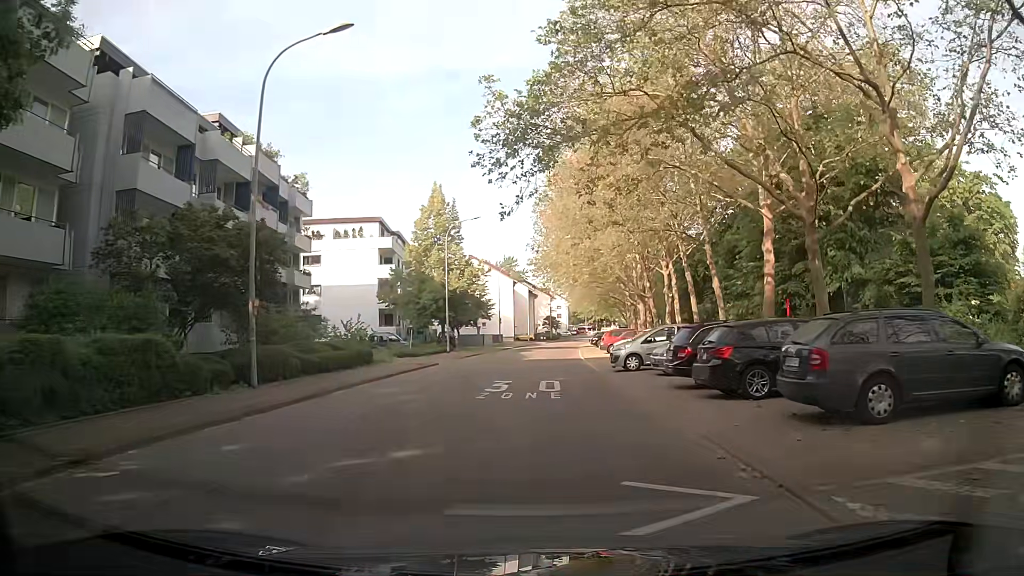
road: residential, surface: asphalt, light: Day
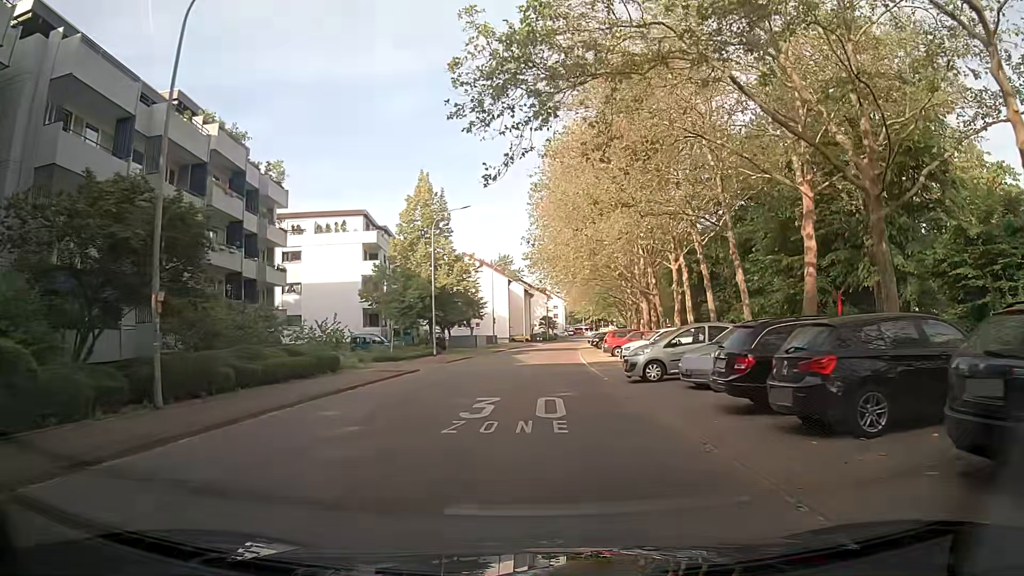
(+0.1, +4.5) m; 0°
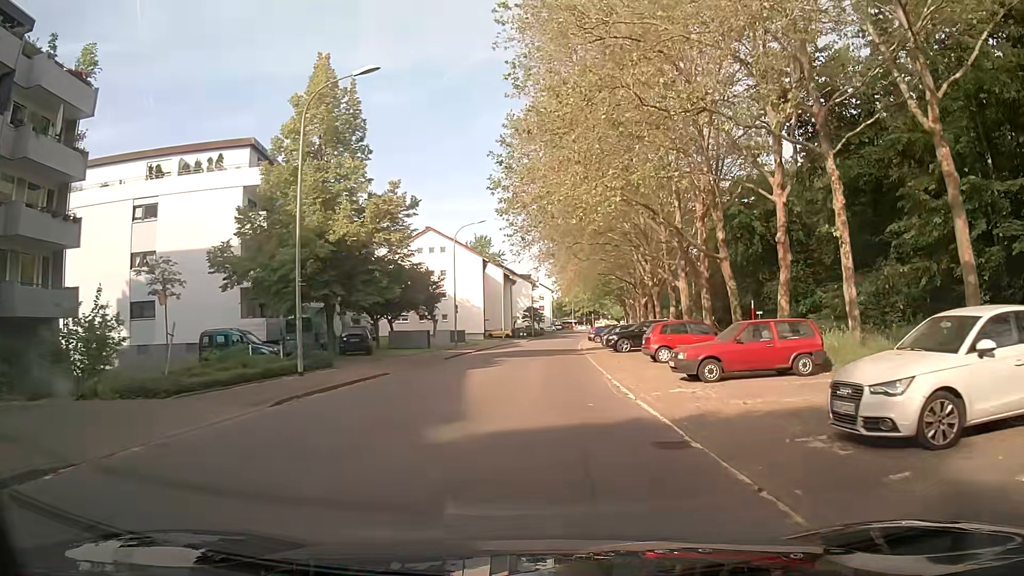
(+0.7, +22.2) m; +1°
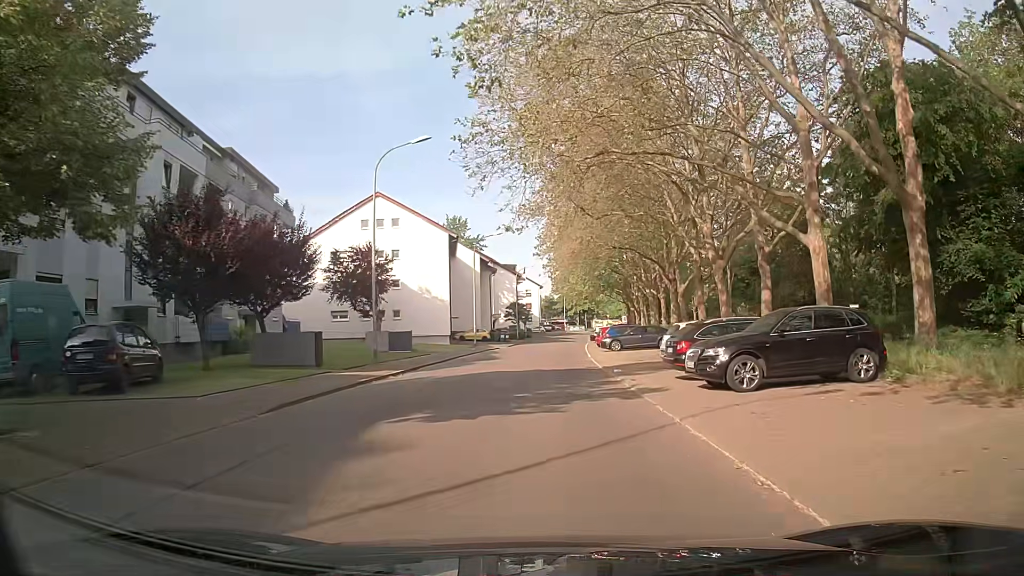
(+0.9, +22.0) m; +4°
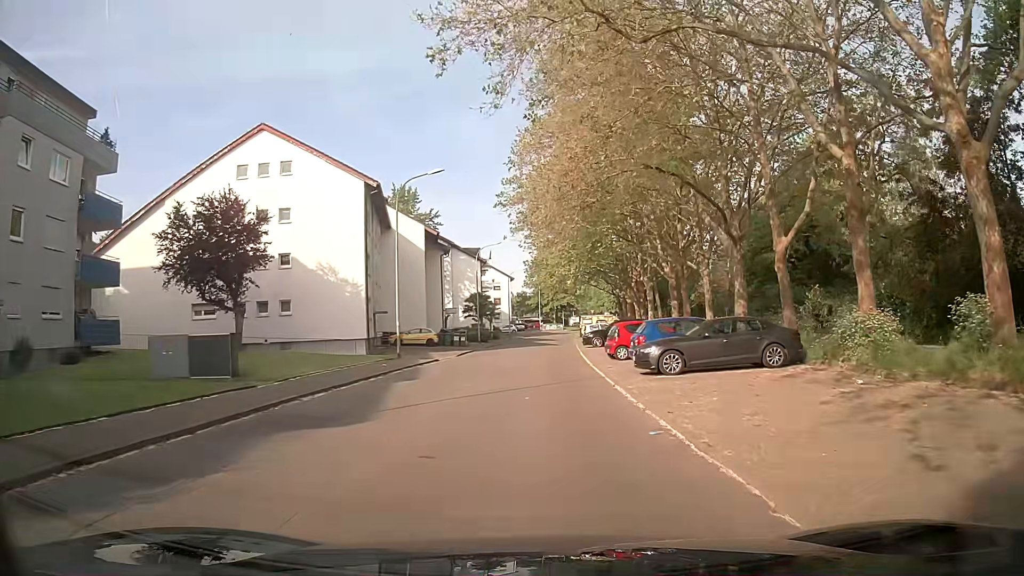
(0.0, +22.0) m; 0°
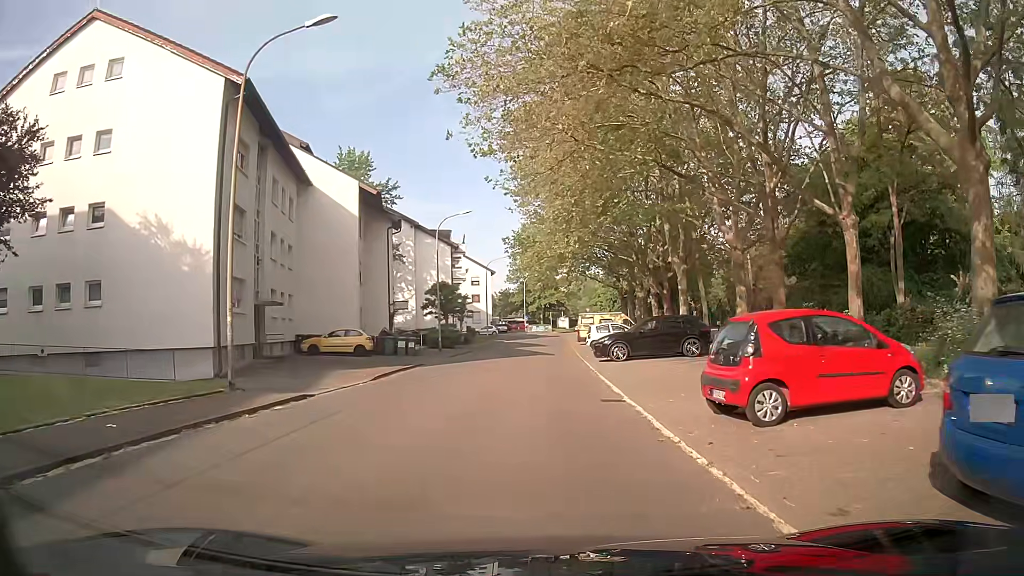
(+0.8, +17.7) m; +3°
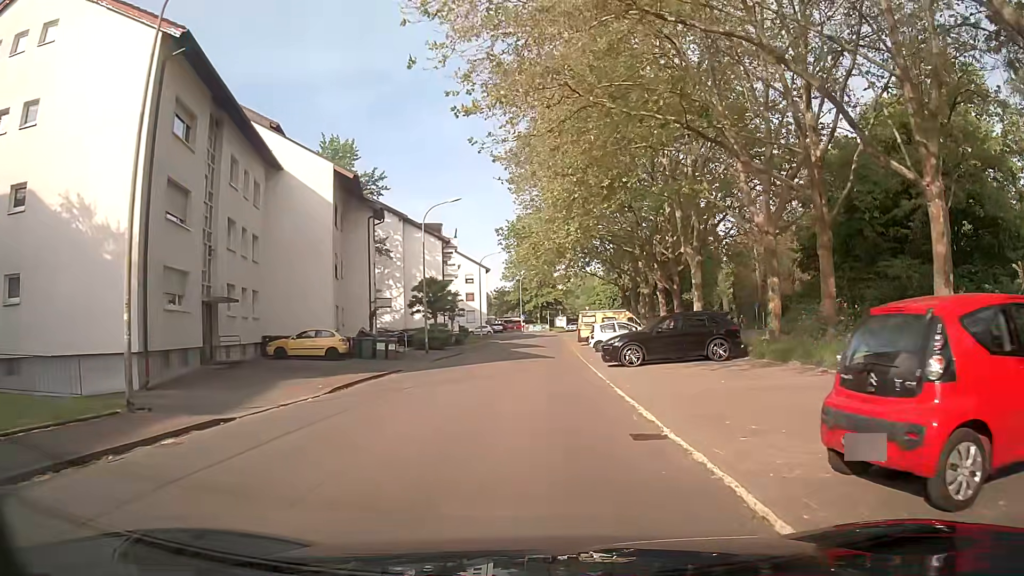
(0.0, +4.4) m; 0°
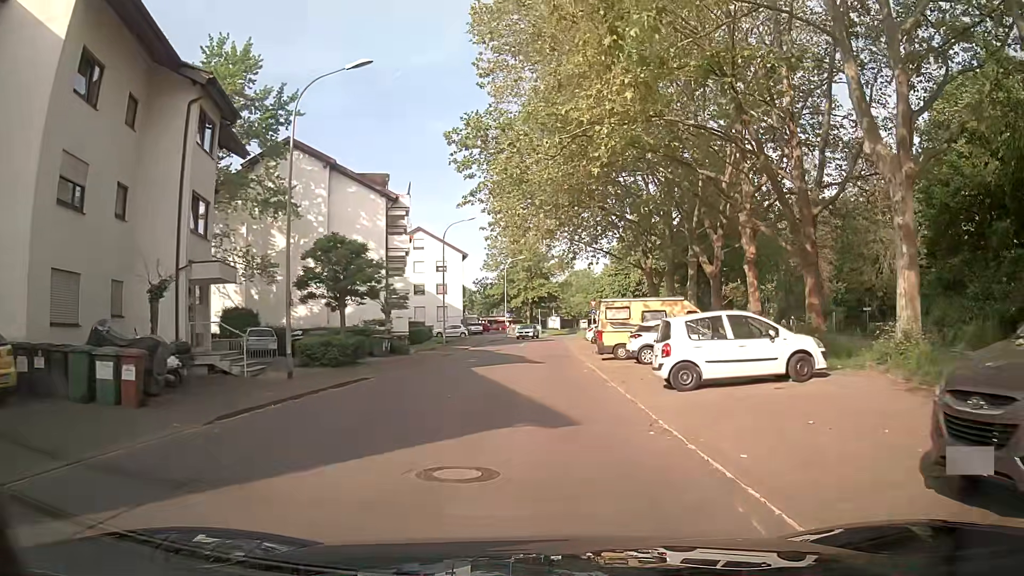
(-0.1, +22.2) m; +1°
(0, +10) (0, +20) (0, +30) (0, +40) (0, +50) (0, +60) (+1, +70) (+3, +80) (+7, +89) (+9, +99) m
